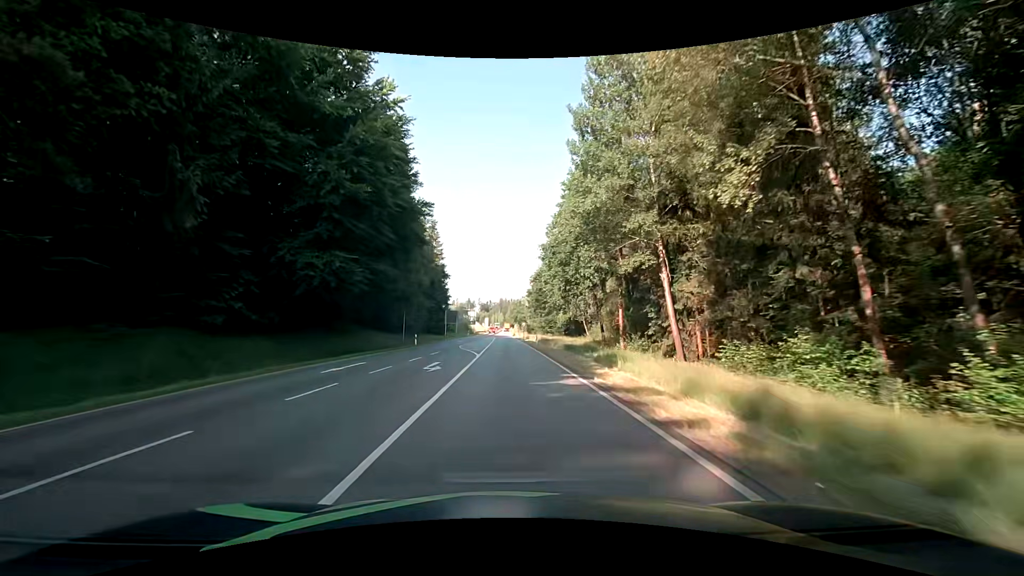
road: secondary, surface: asphalt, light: Day
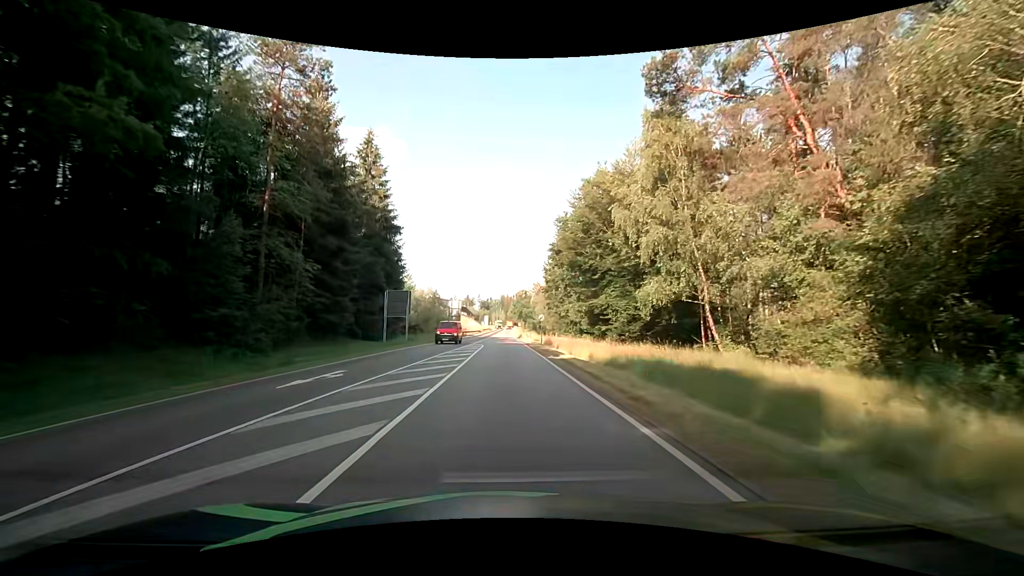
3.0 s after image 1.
(+0.3, +44.8) m; +1°
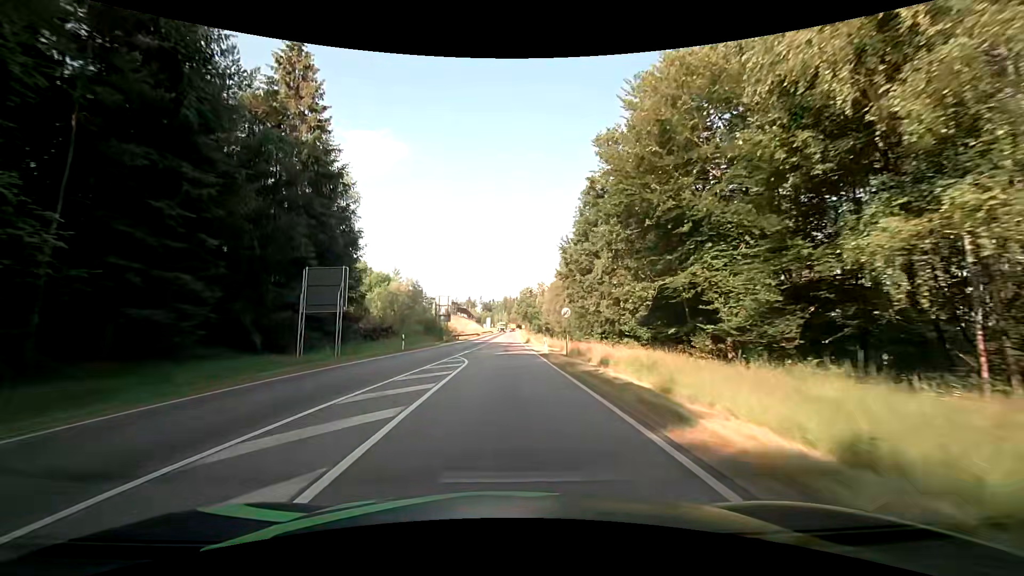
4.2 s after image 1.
(-0.2, +18.4) m; -1°
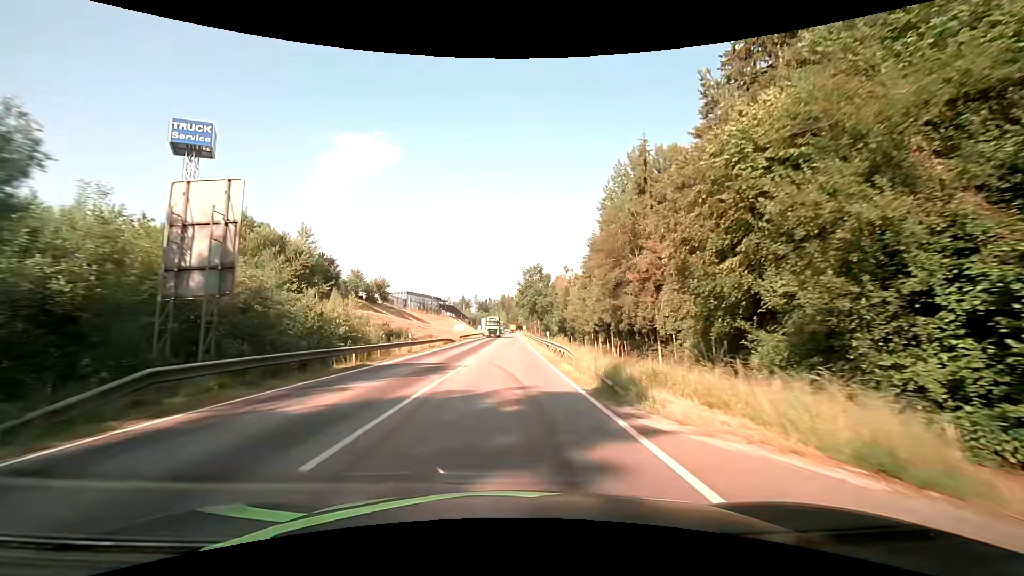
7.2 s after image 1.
(+0.3, +50.7) m; +1°
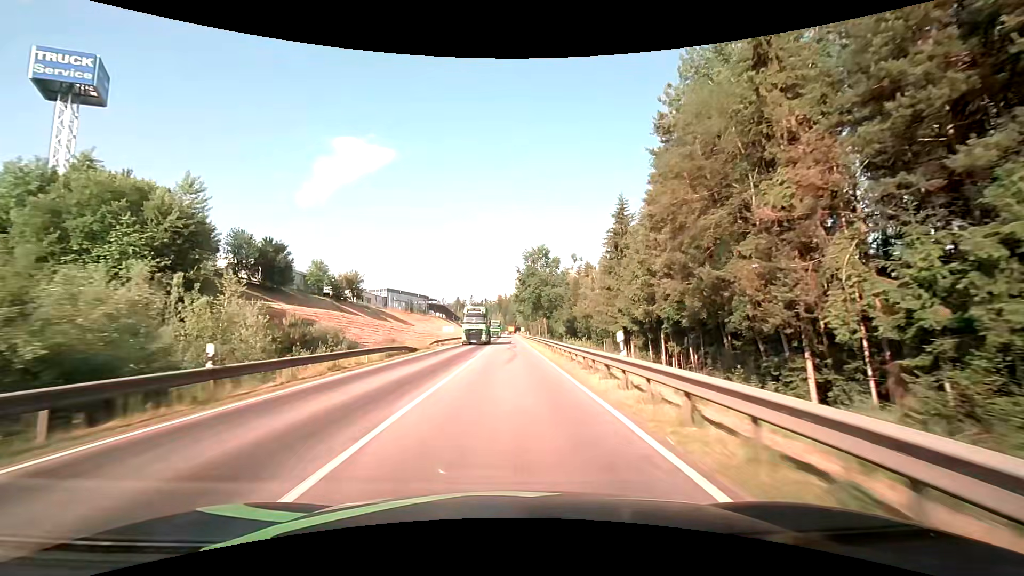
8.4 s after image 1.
(+0.1, +22.5) m; 0°
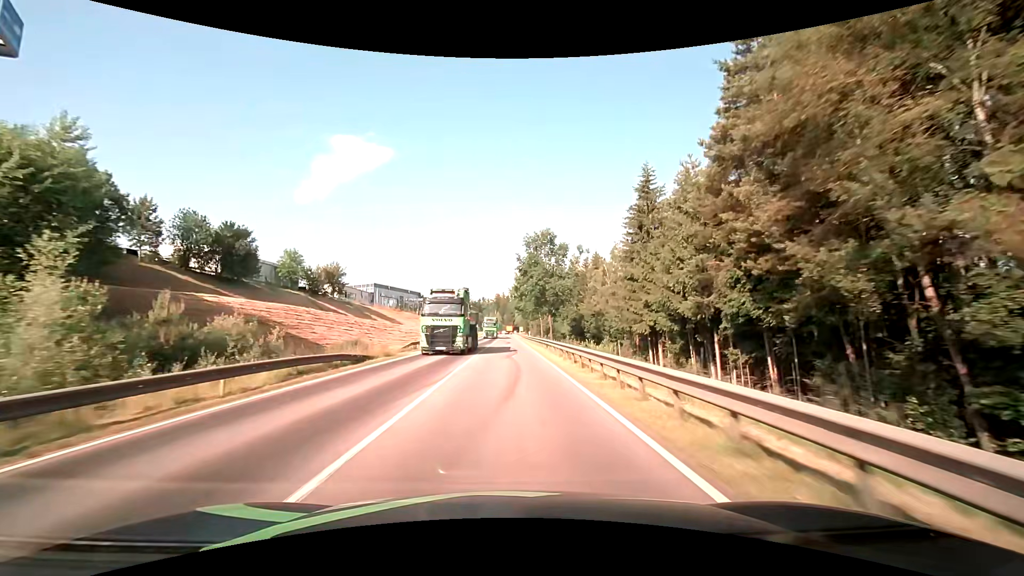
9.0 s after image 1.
(0.0, +11.7) m; 0°
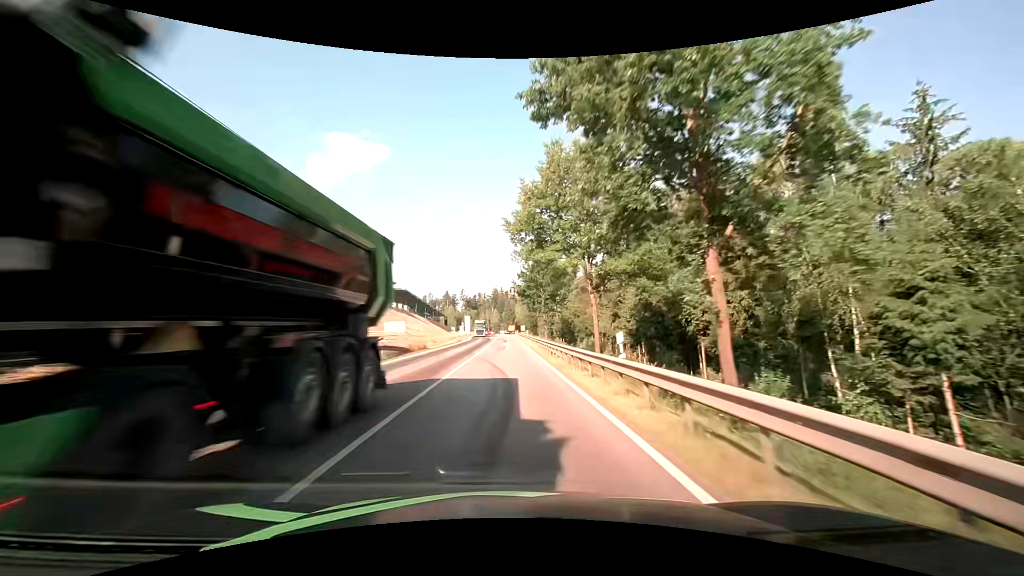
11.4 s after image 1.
(0.0, +49.5) m; 0°
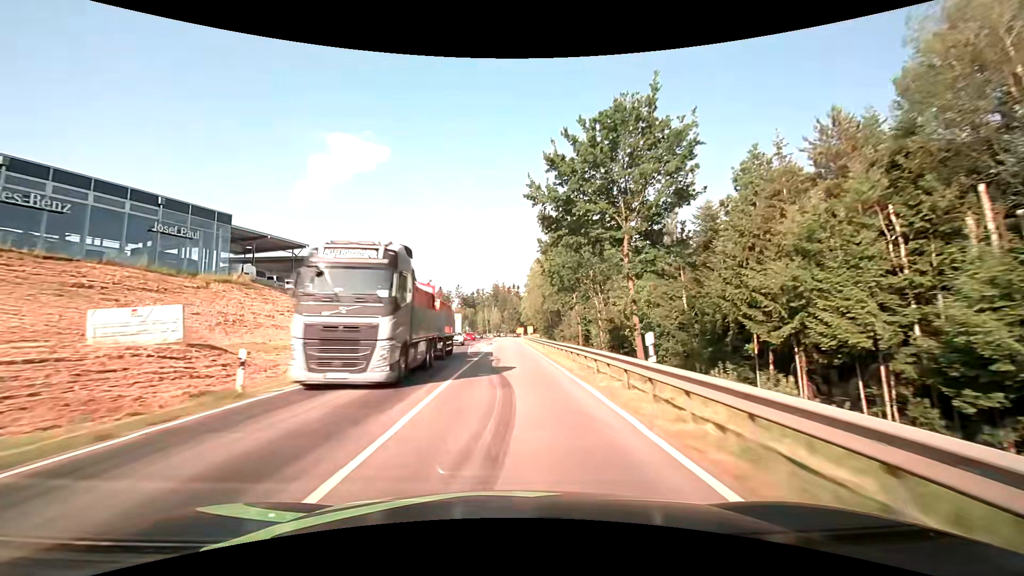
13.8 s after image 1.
(-0.4, +53.7) m; 0°
(0, +10) (0, +20) (0, +30) (0, +40) (0, +50) (0, +60) (0, +70) (0, +80) (0, +90) (0, +100) m
